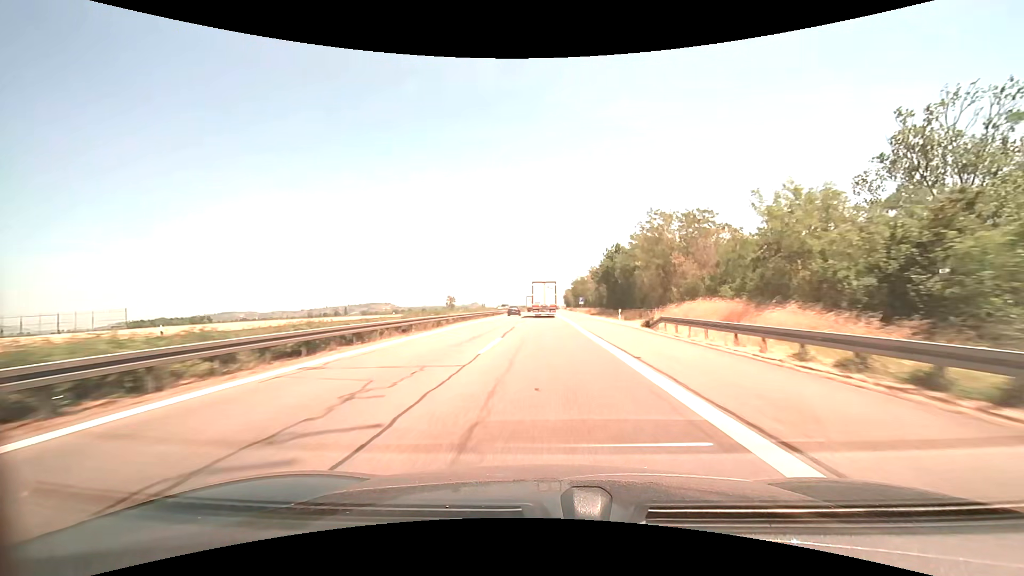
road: motorway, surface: asphalt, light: Day
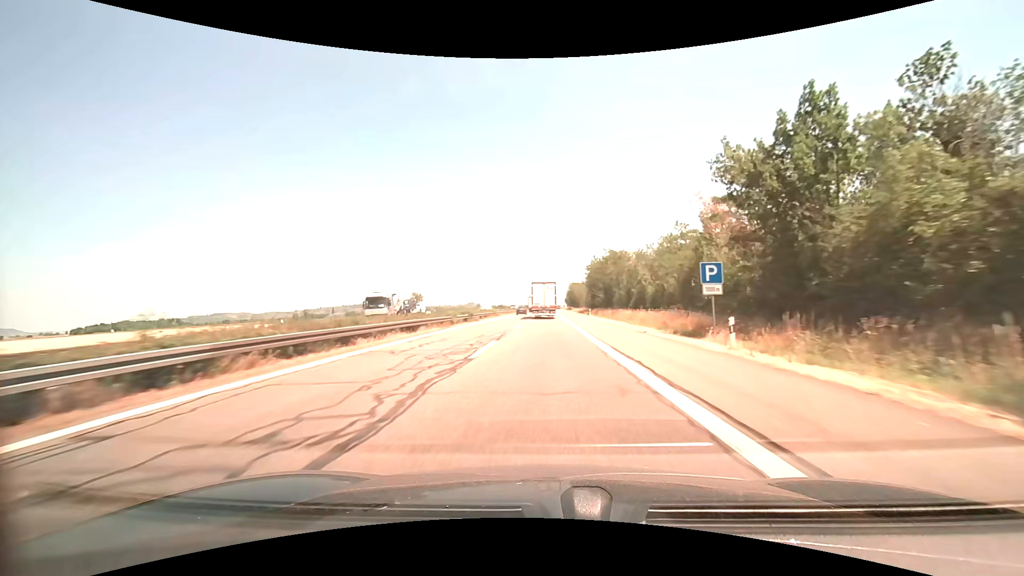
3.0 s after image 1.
(+0.4, +73.0) m; 0°
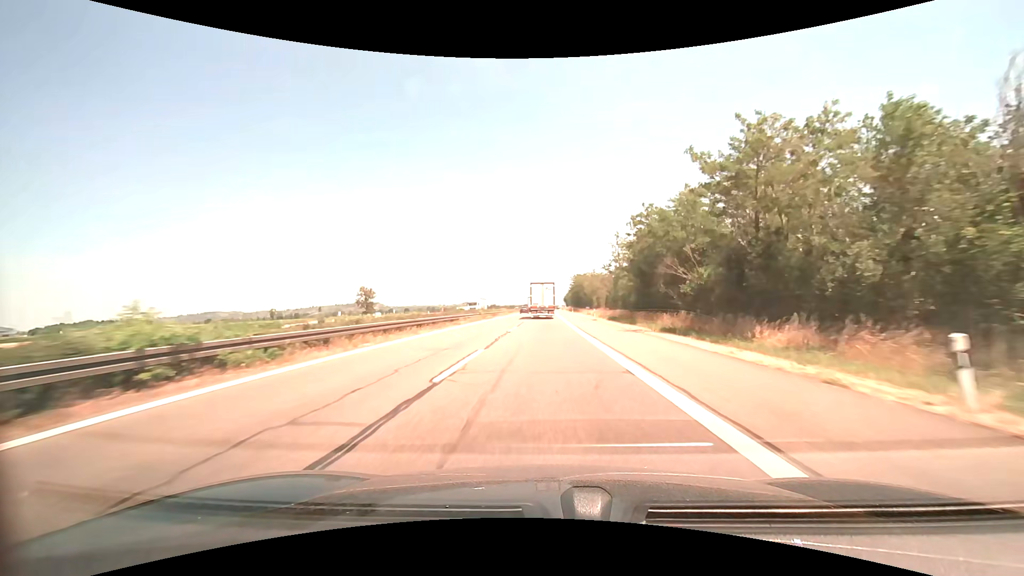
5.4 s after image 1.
(+0.5, +57.8) m; +1°
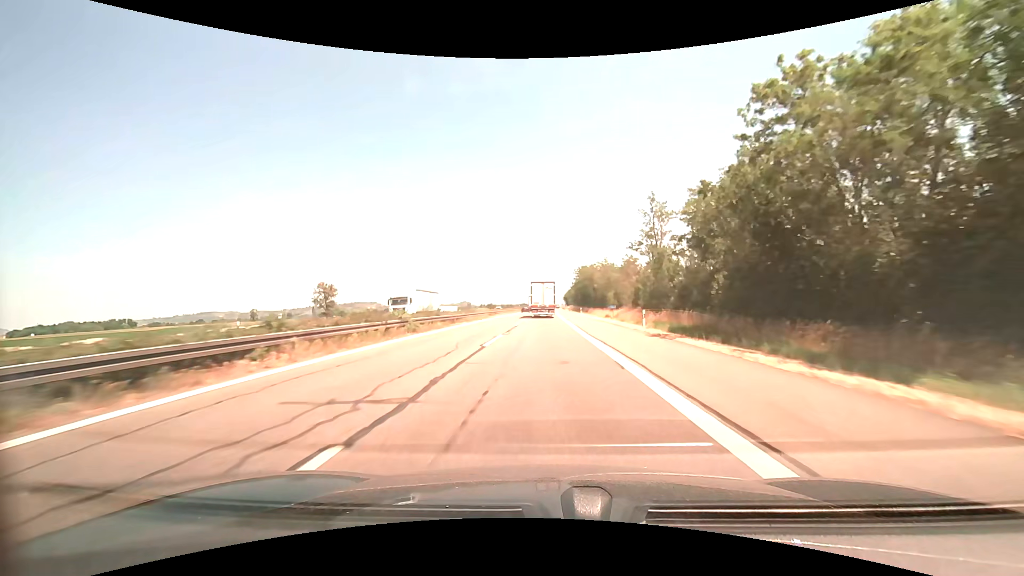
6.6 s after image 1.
(+0.1, +28.7) m; 0°
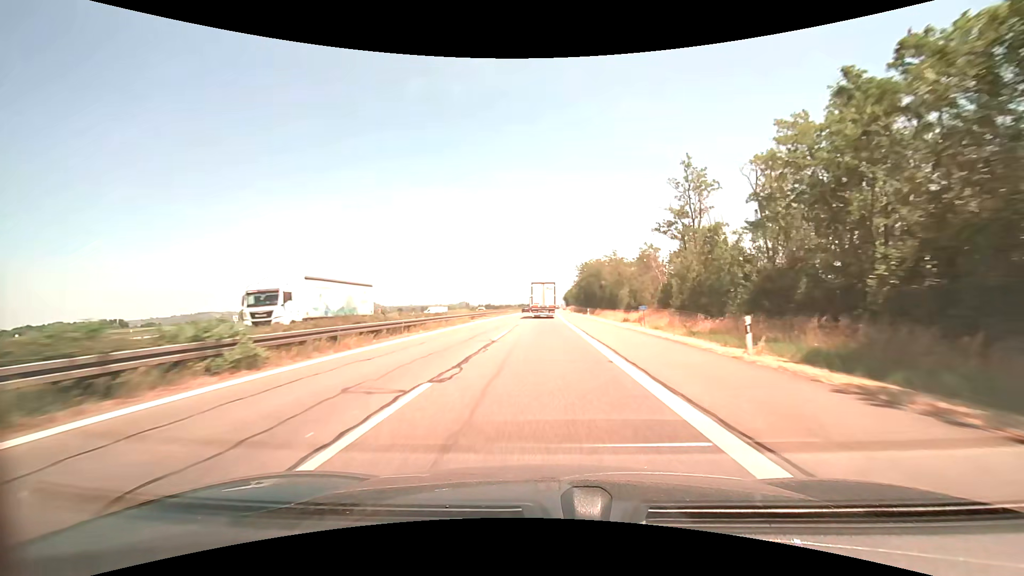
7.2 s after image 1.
(0.0, +14.4) m; 0°
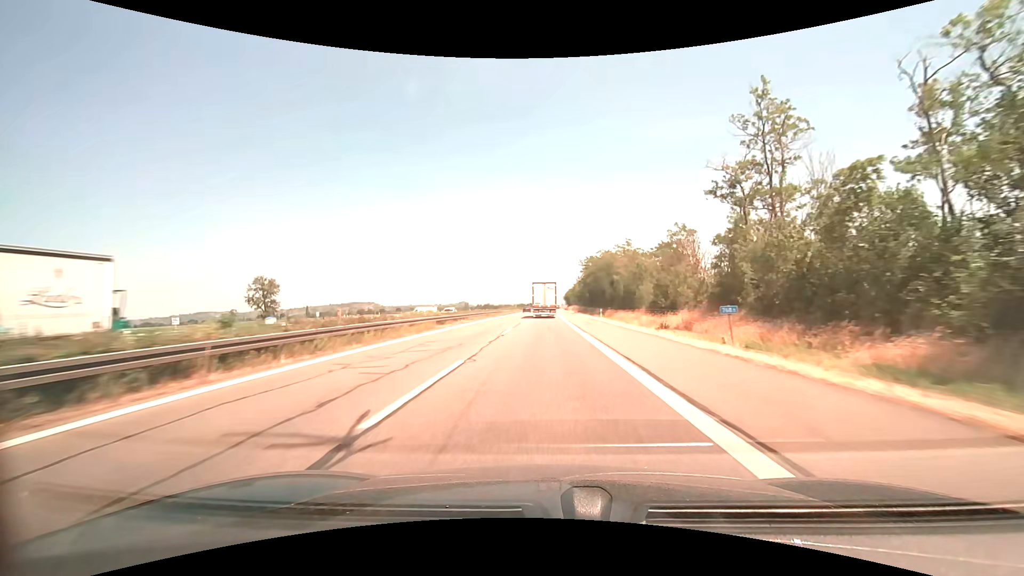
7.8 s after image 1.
(0.0, +14.3) m; 0°
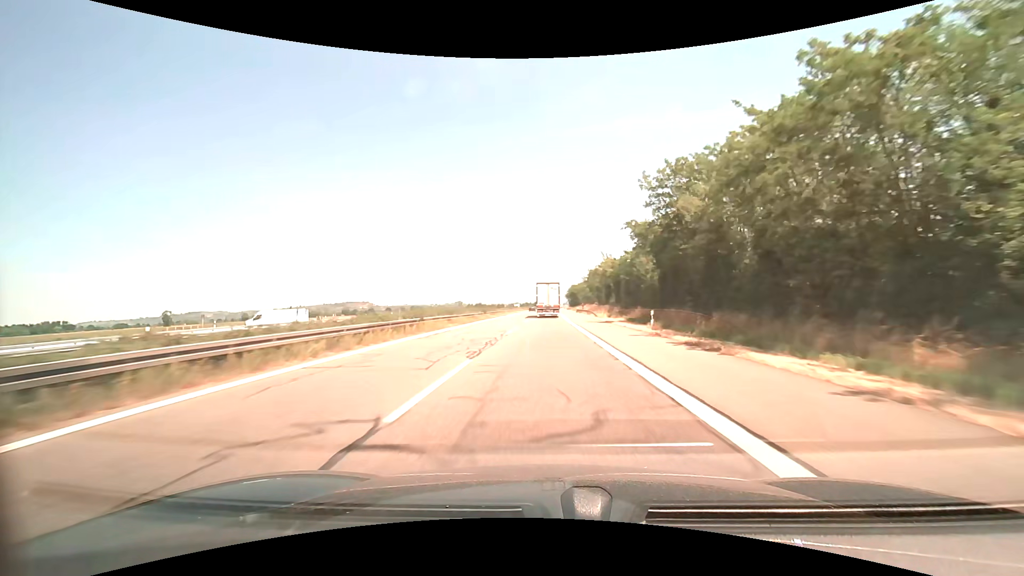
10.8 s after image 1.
(0.0, +72.1) m; 0°
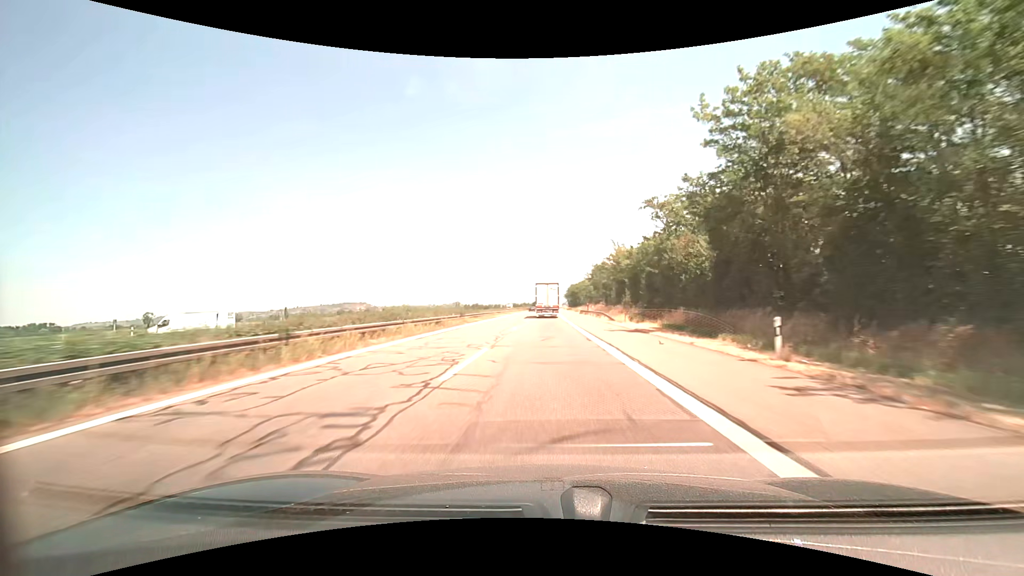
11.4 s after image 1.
(0.0, +14.5) m; 0°
(0, +10) (0, +20) (0, +30) (0, +40) (0, +50) (0, +60) (0, +70) (0, +80) (+1, +90) (+1, +100) m
